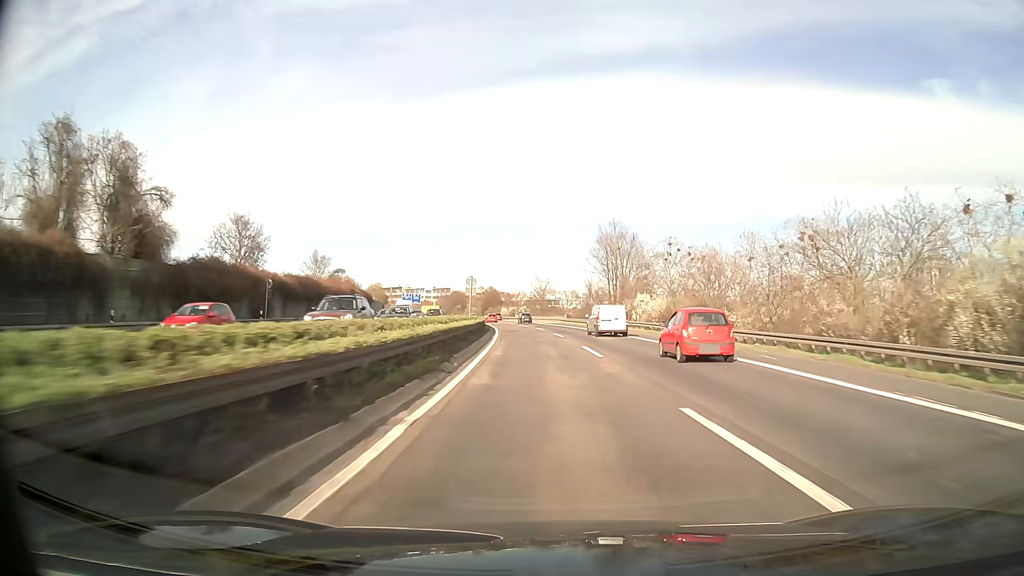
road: motorway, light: Day
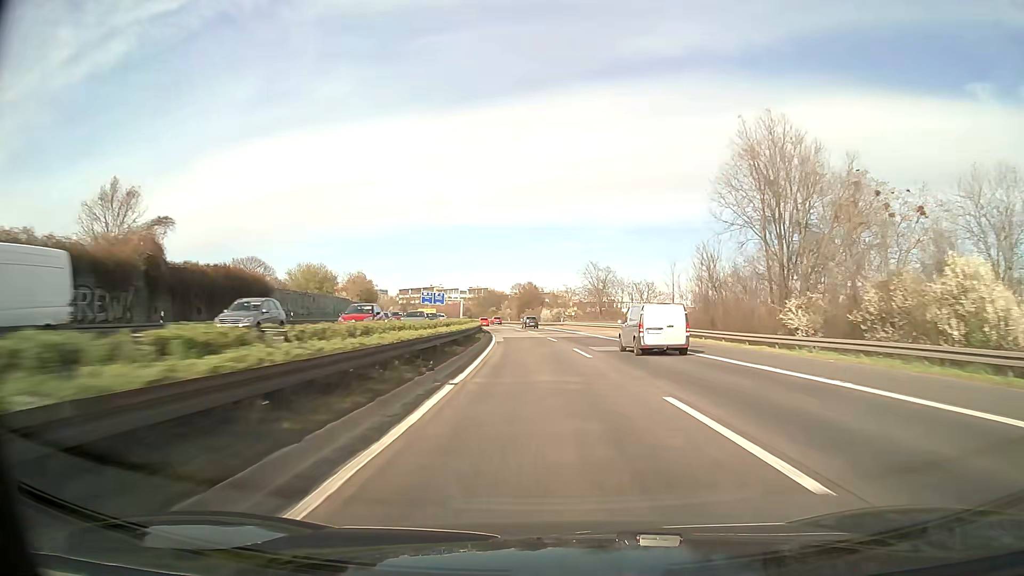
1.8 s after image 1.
(-1.7, +52.1) m; -4°
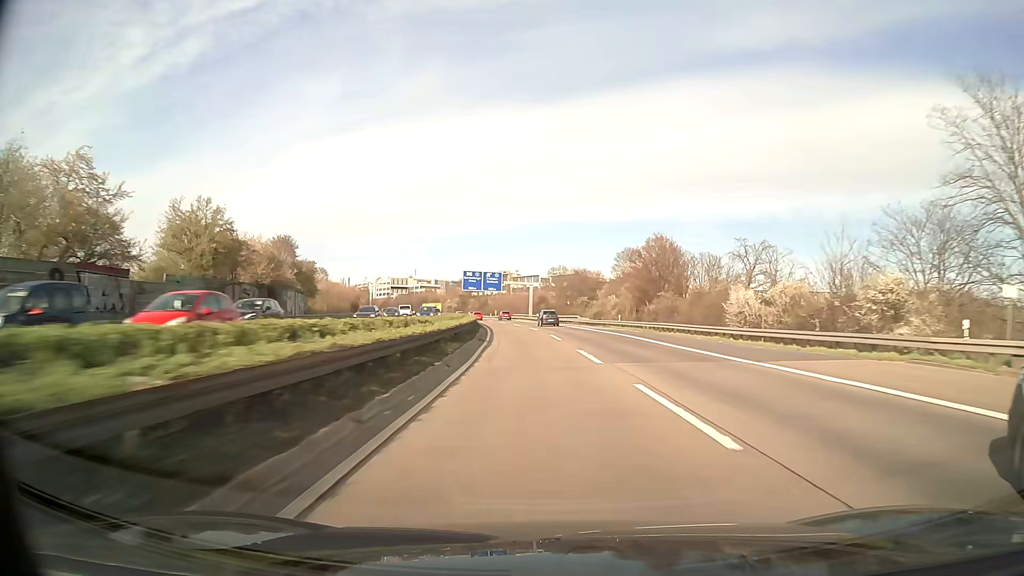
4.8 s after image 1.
(-5.8, +86.8) m; -8°
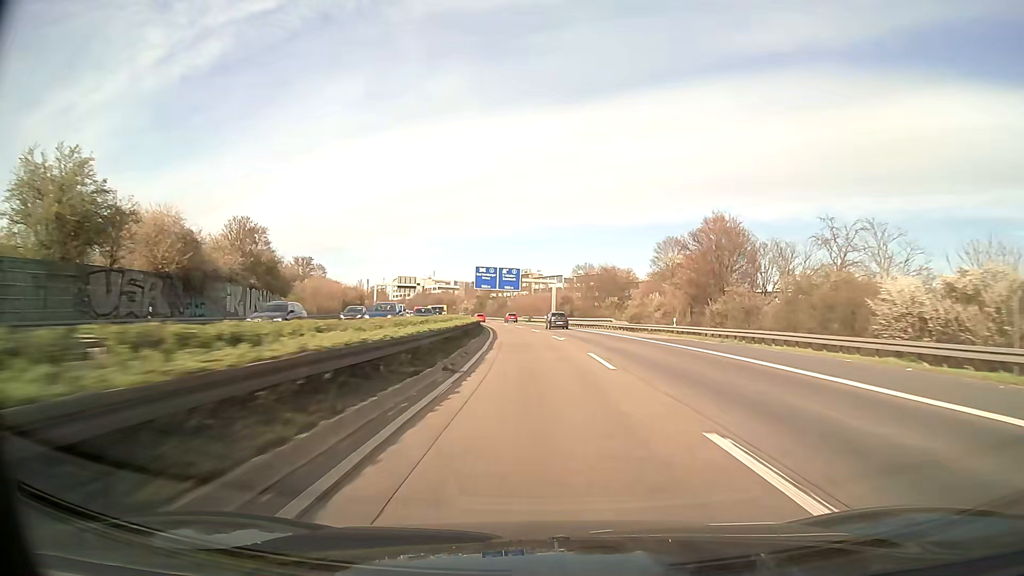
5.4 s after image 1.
(-0.3, +17.4) m; -2°
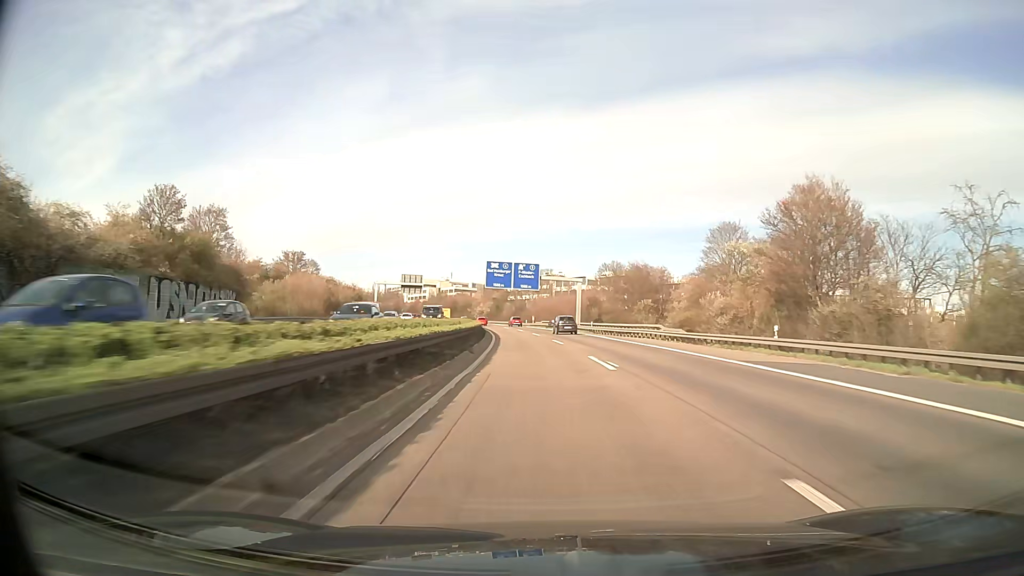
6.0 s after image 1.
(-0.3, +17.4) m; -2°
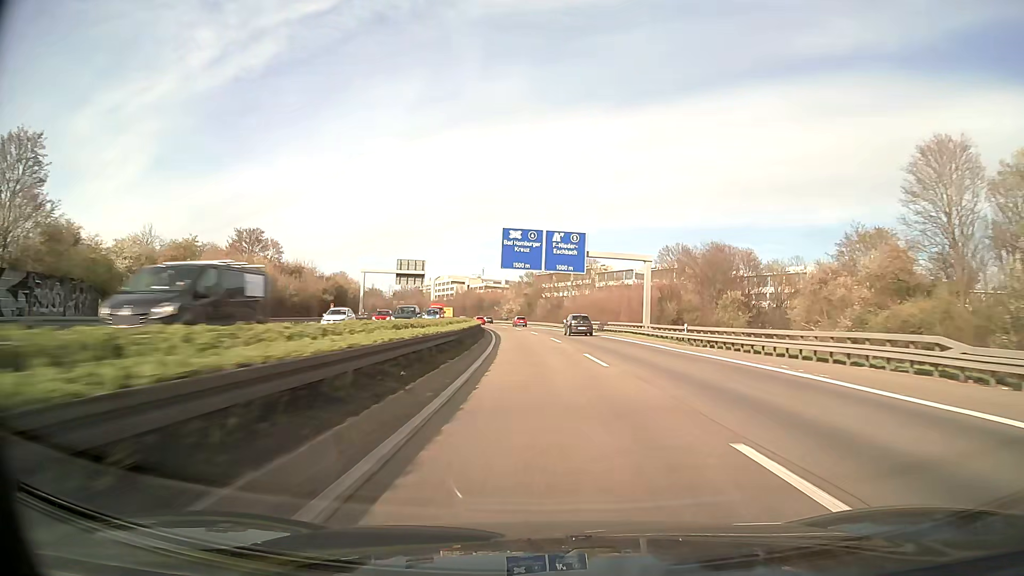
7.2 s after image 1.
(-1.0, +34.8) m; -3°
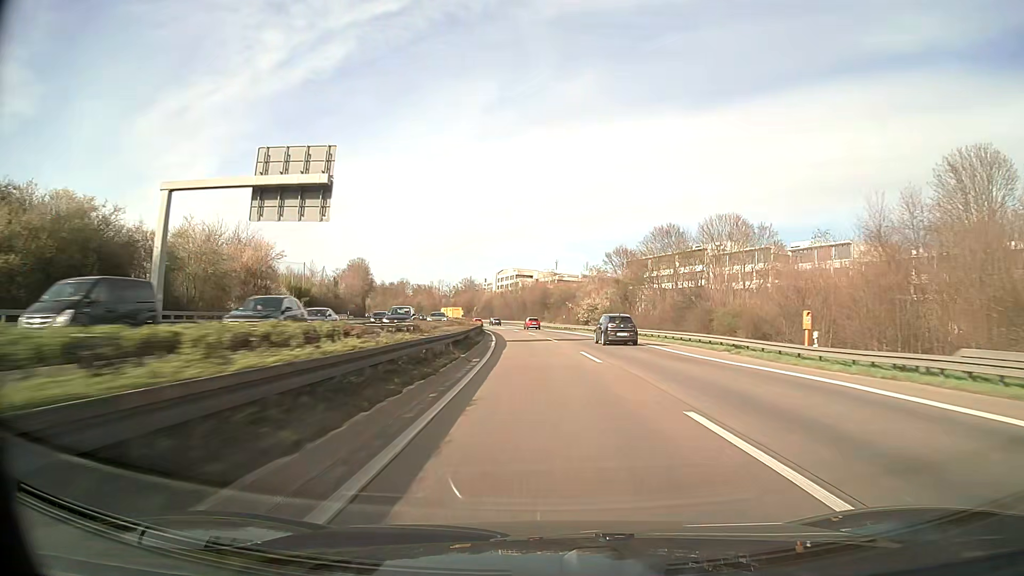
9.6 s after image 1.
(-4.0, +69.6) m; -7°
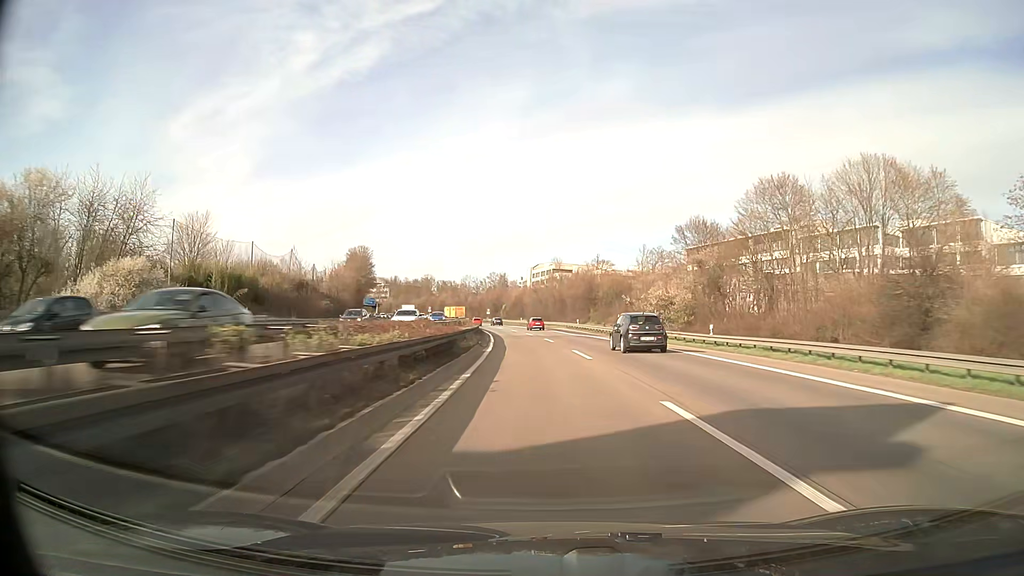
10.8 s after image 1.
(-0.8, +34.9) m; -3°
(0, +10) (0, +20) (-1, +30) (-1, +40) (-2, +50) (-3, +60) (-4, +70) (-5, +80) (-7, +90) (-8, +100) m
